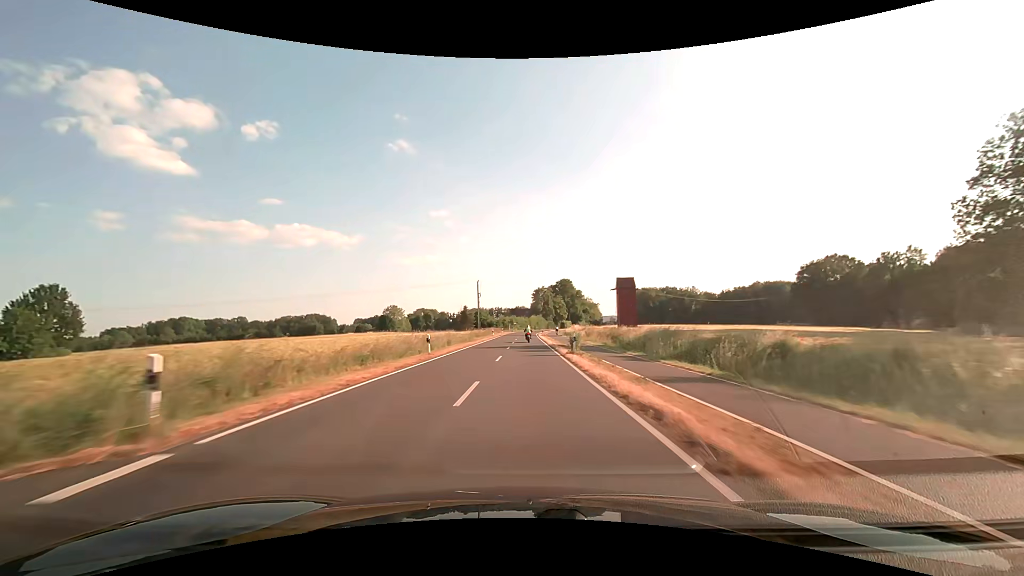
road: tertiary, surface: asphalt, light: Day
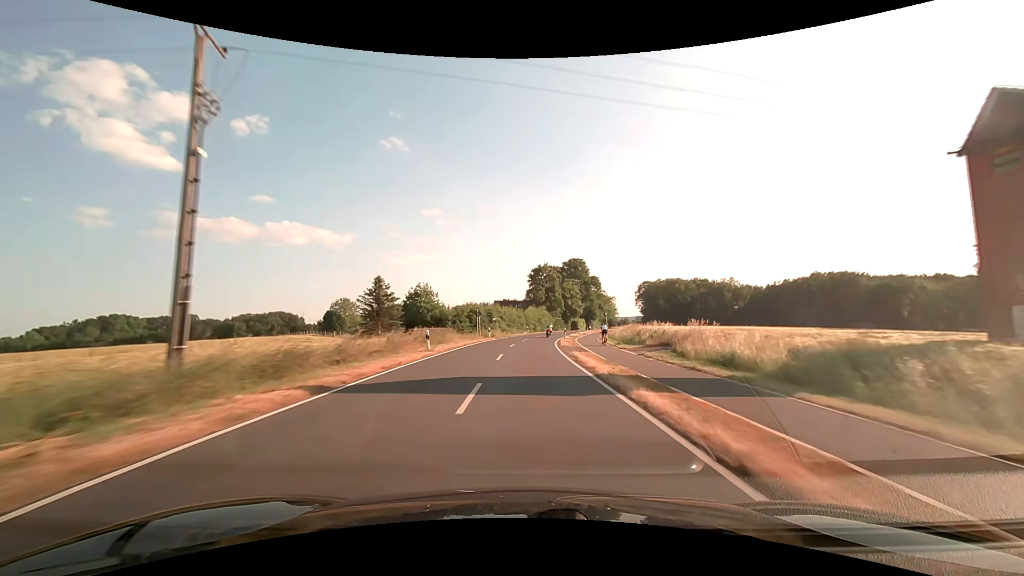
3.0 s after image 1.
(0.0, +73.4) m; +1°
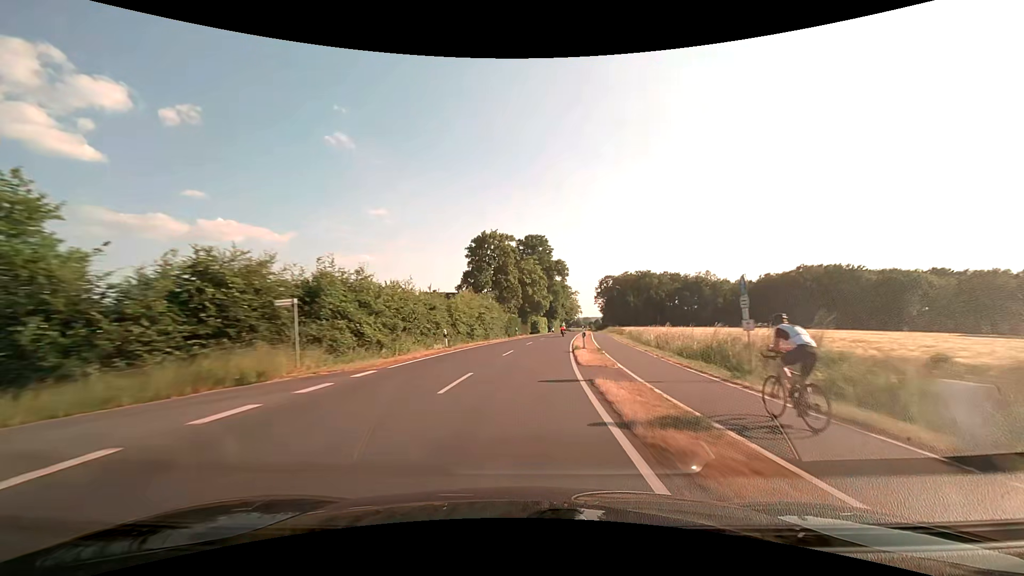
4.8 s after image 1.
(+1.9, +46.0) m; +6°
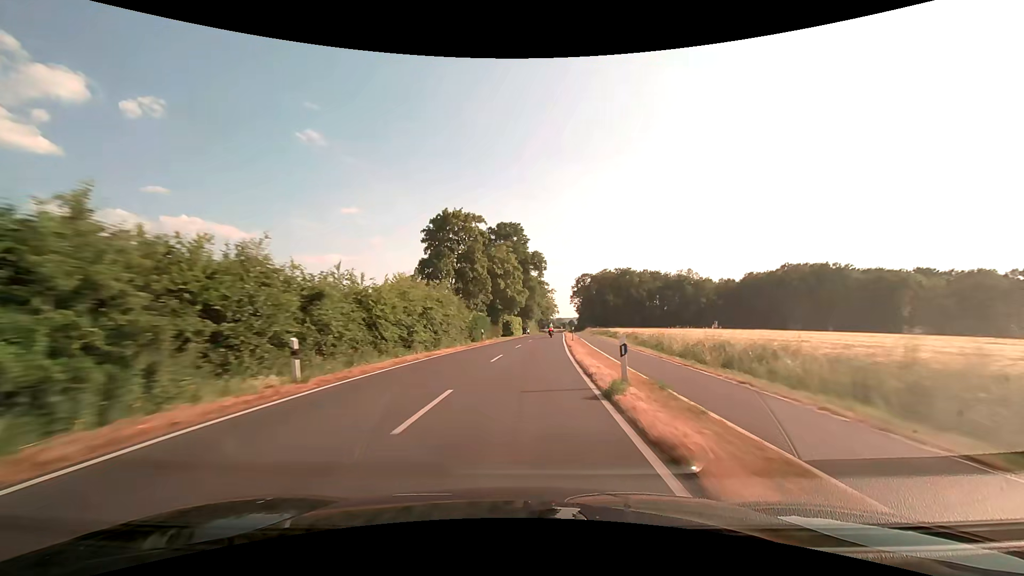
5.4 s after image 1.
(+0.4, +15.4) m; +3°
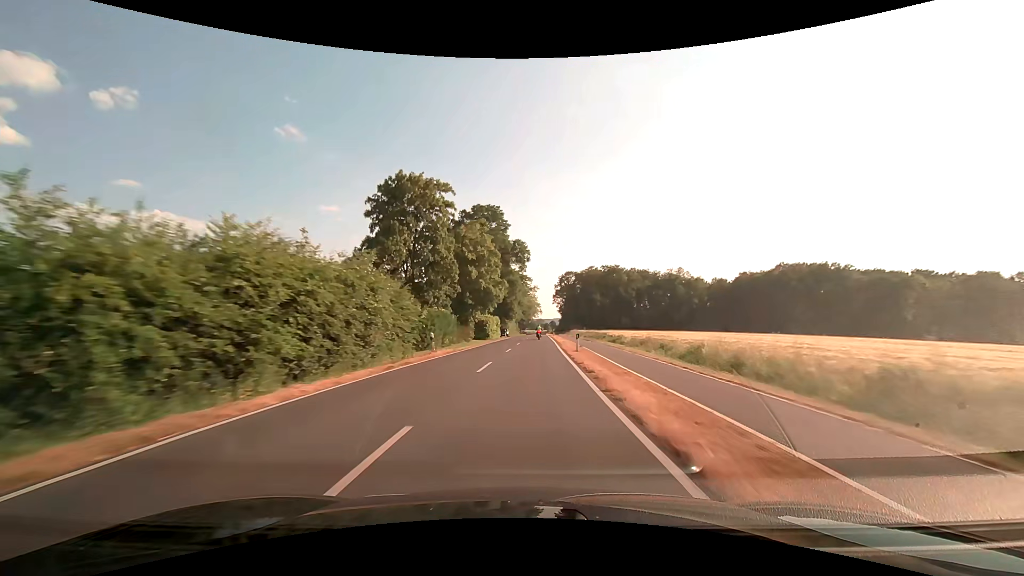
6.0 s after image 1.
(+0.3, +15.5) m; +2°
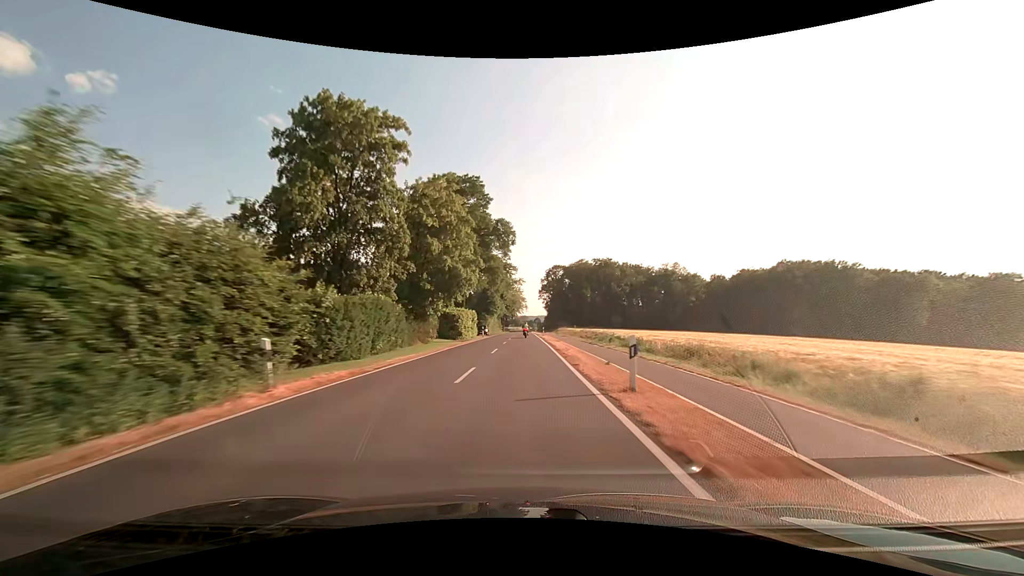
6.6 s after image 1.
(+0.3, +15.3) m; +2°
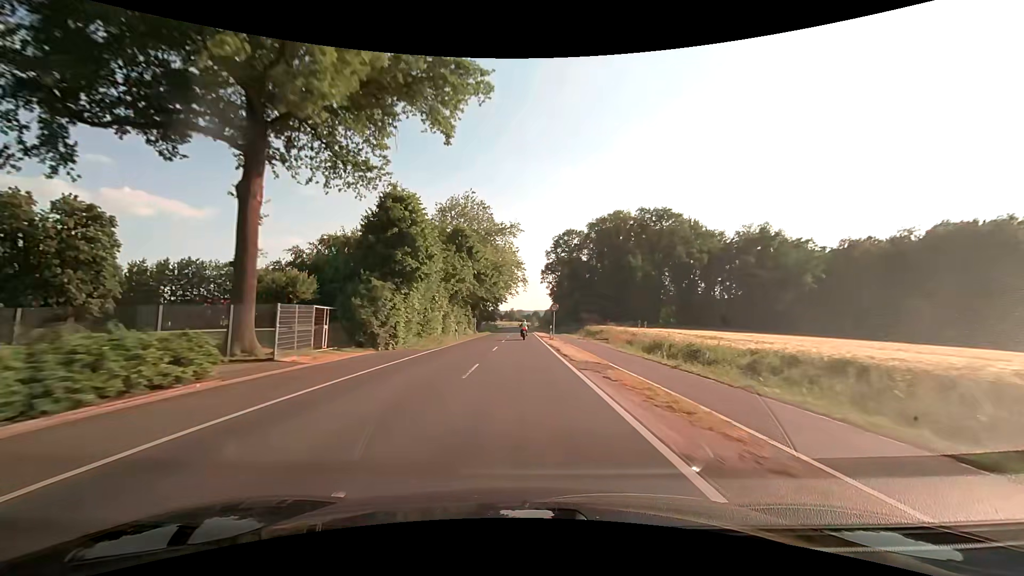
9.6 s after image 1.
(+0.6, +70.7) m; +1°
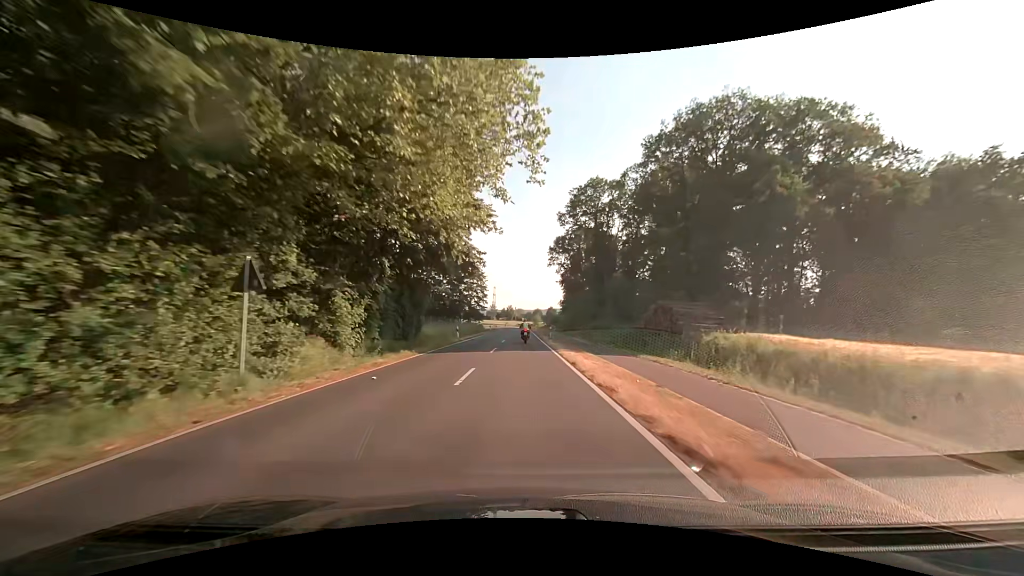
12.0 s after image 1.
(+0.1, +49.1) m; 0°
(0, +10) (0, +20) (0, +30) (0, +40) (0, +50) (0, +60) (0, +70) (0, +80) (0, +90) (0, +100) m
